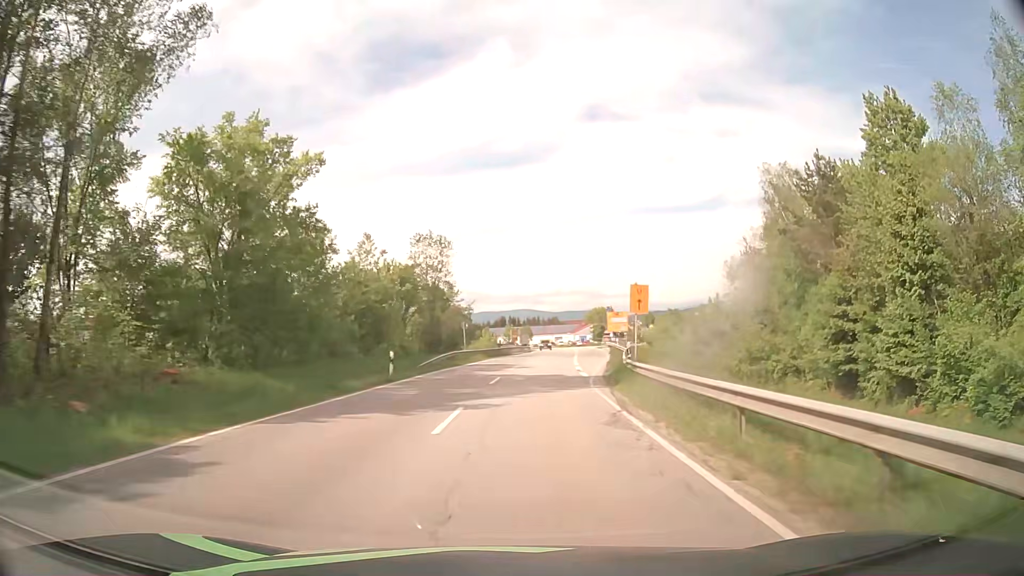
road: secondary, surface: asphalt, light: Day
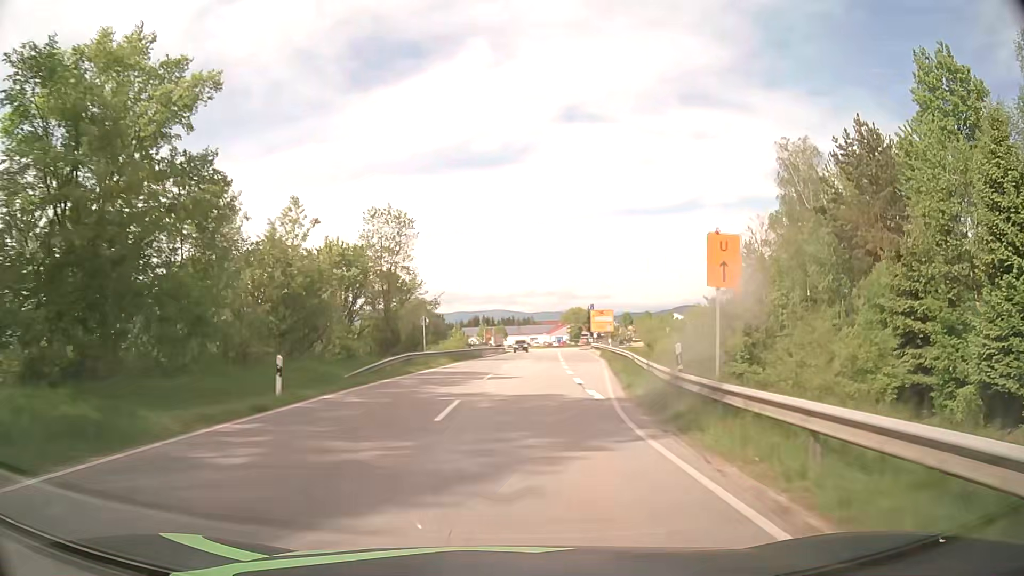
(+0.2, +10.6) m; +2°
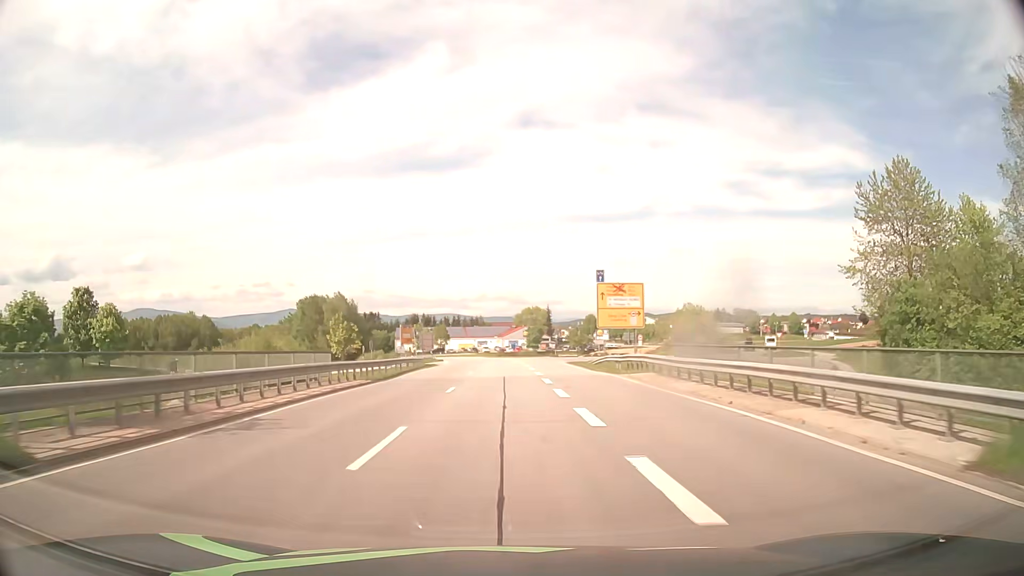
(+2.9, +53.2) m; +5°
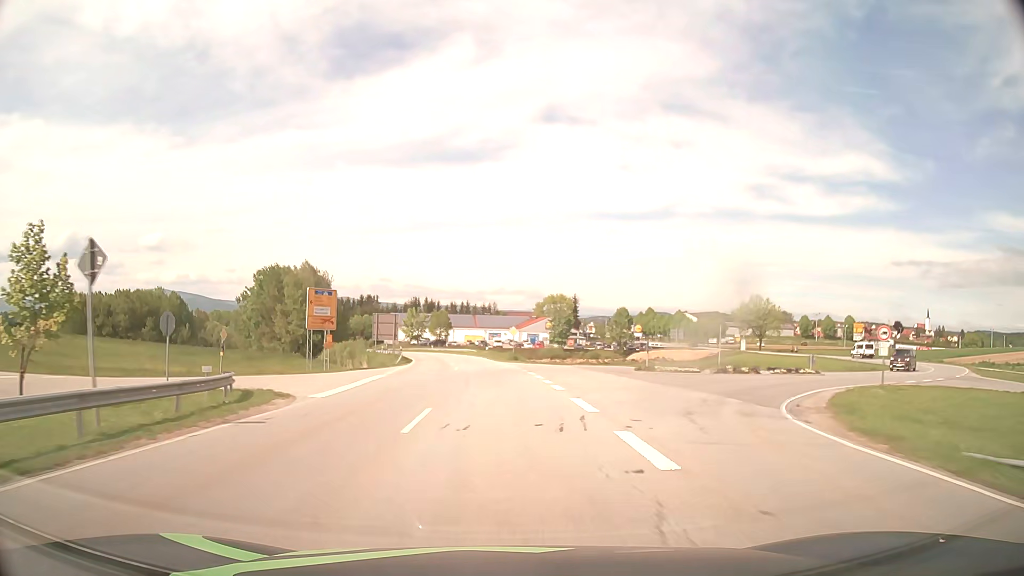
(-0.5, +46.3) m; -2°
(0, +10) (0, +20) (-1, +30) (-1, +40) (-2, +50) (-4, +60) (-5, +70) (-7, +80) (-9, +89) (-11, +99) m
